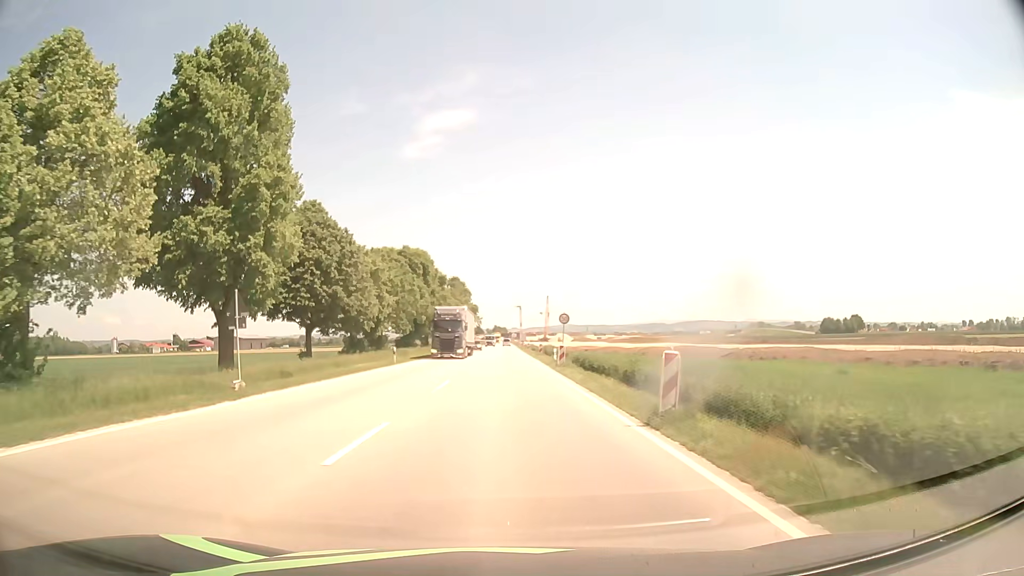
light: Day
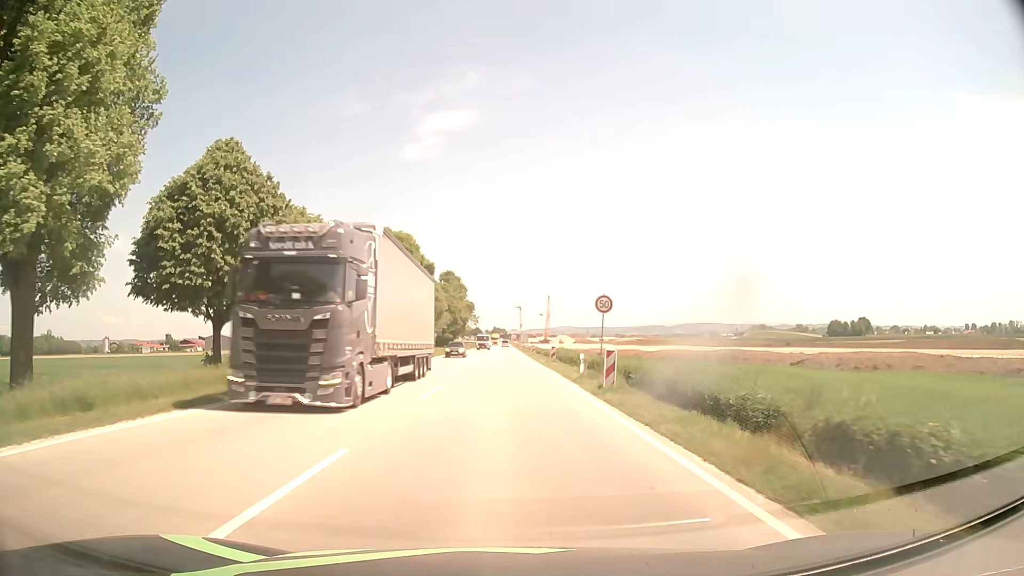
(0.0, +15.3) m; 0°
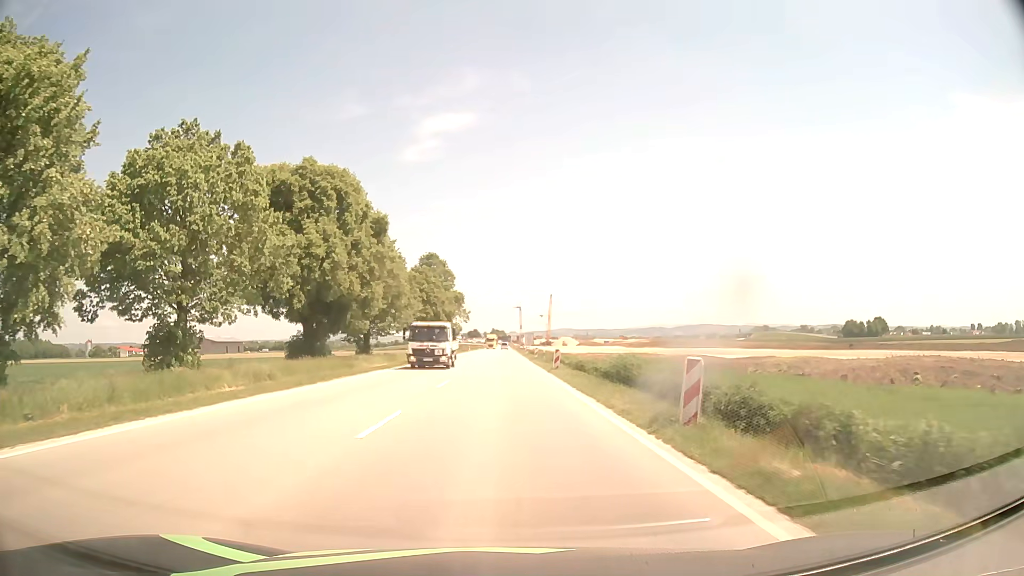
(-0.1, +30.5) m; 0°
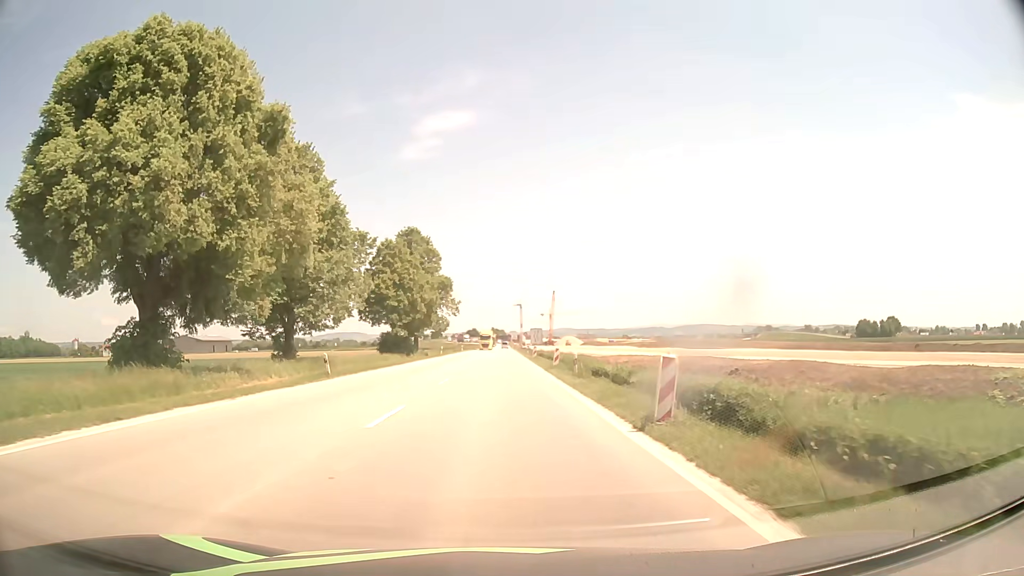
(-0.1, +22.8) m; 0°
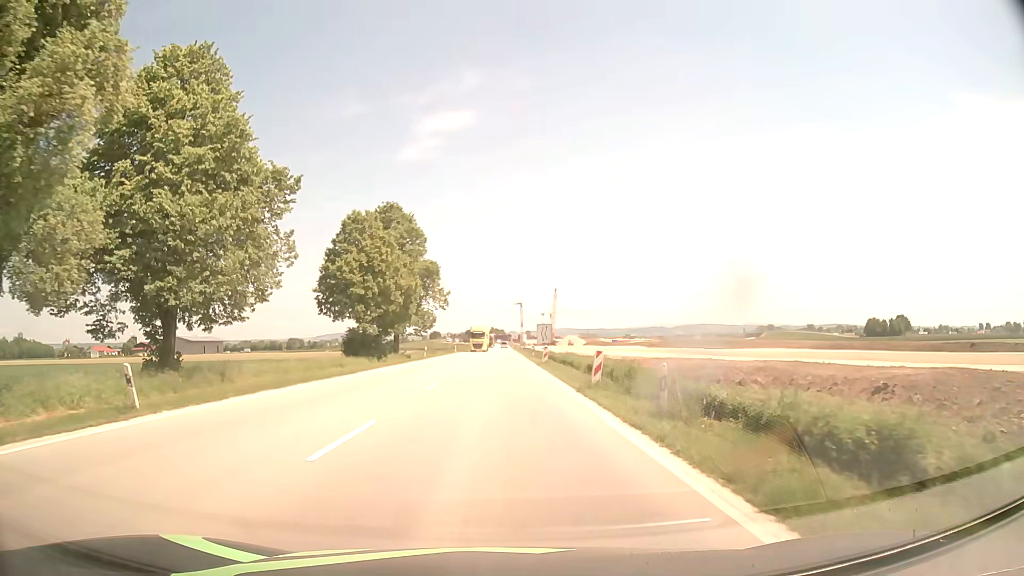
(0.0, +15.2) m; 0°
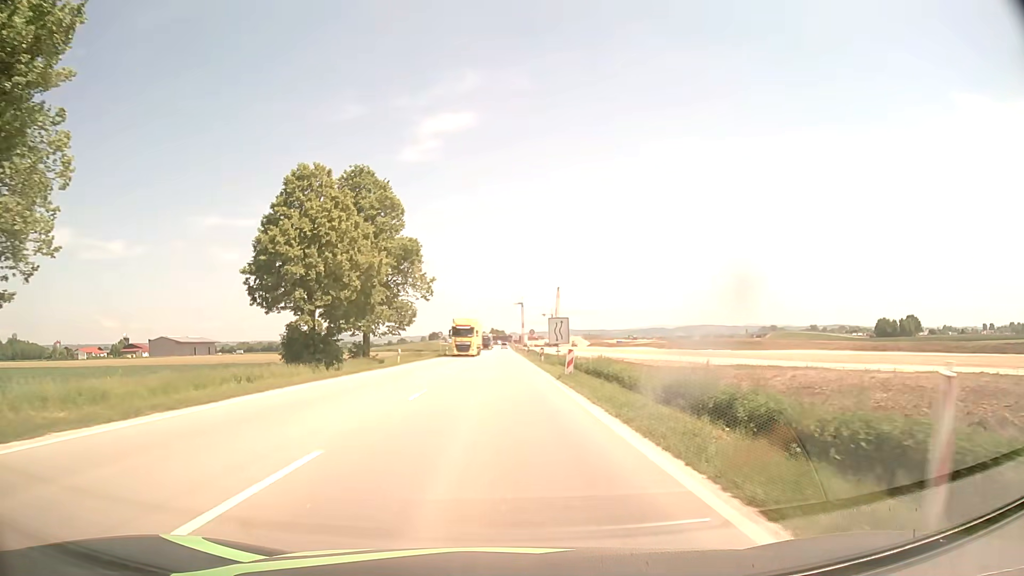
(+0.1, +15.2) m; 0°
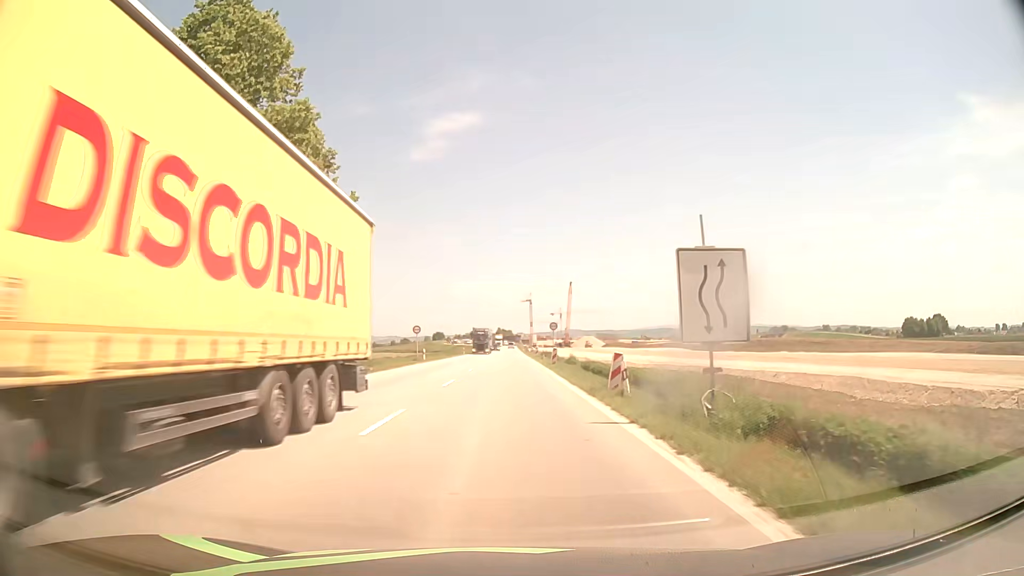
(+0.1, +30.4) m; 0°
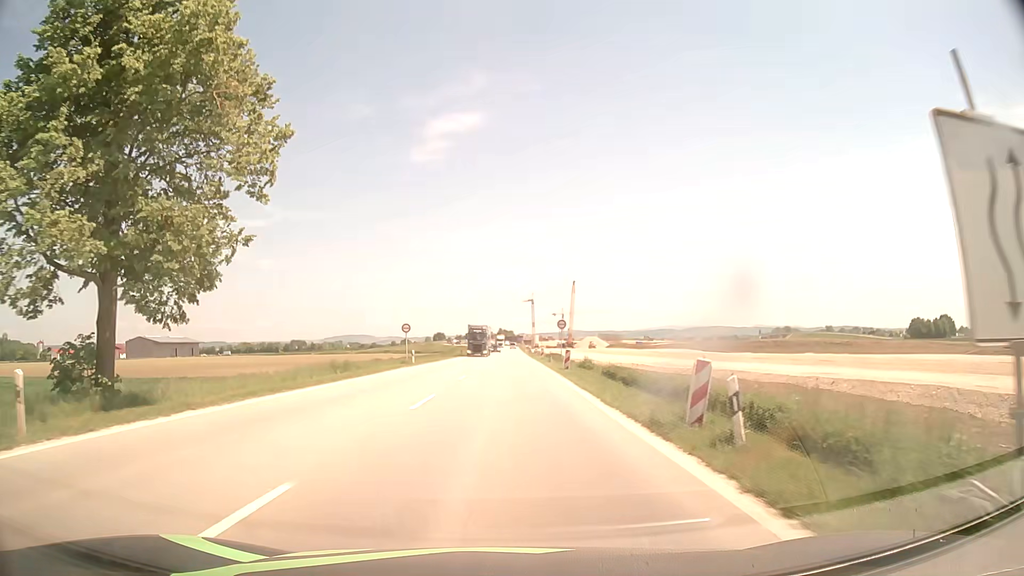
(0.0, +7.6) m; 0°
(0, +10) (0, +20) (0, +30) (0, +40) (0, +50) (0, +60) (0, +70) (0, +80) (0, +90) (0, +100) m
